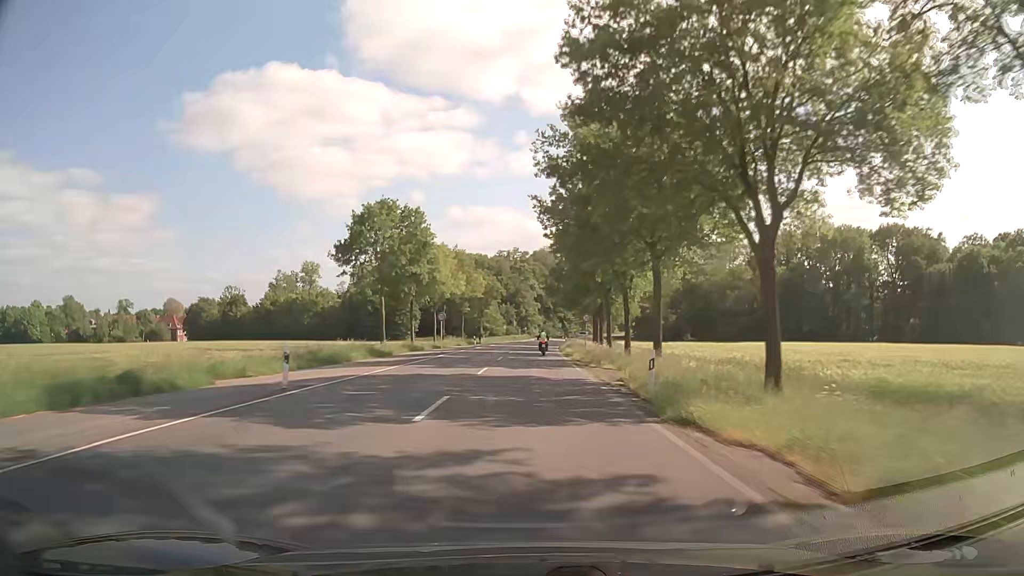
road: secondary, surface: asphalt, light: Day
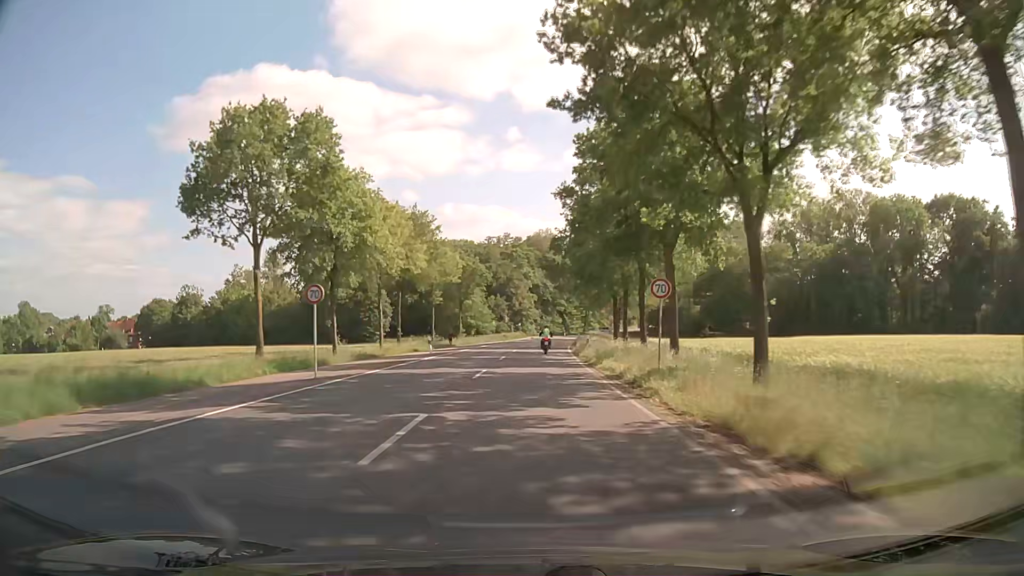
(+0.1, +27.5) m; +1°
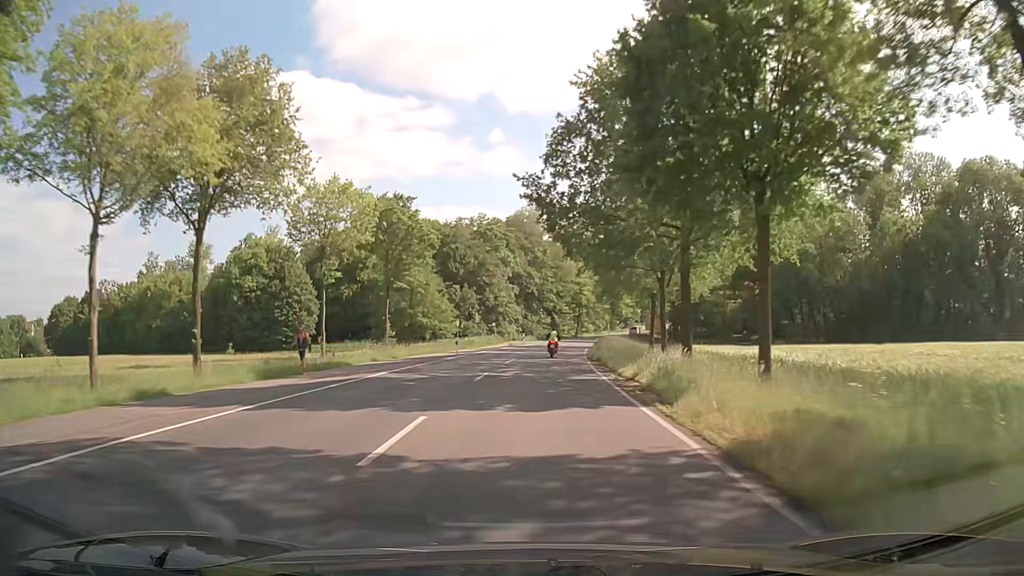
(+0.4, +35.8) m; +1°
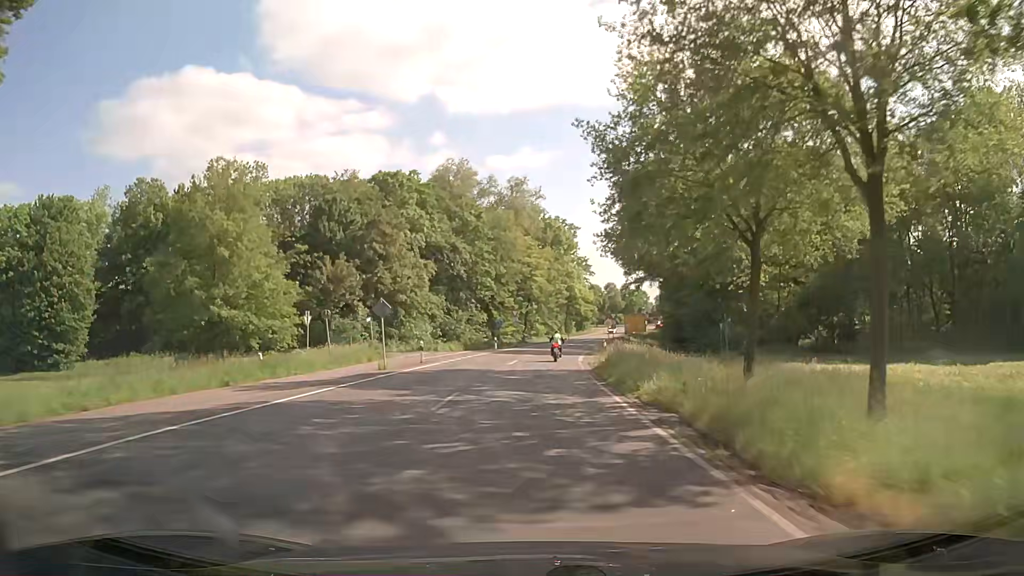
(+1.7, +42.5) m; +5°
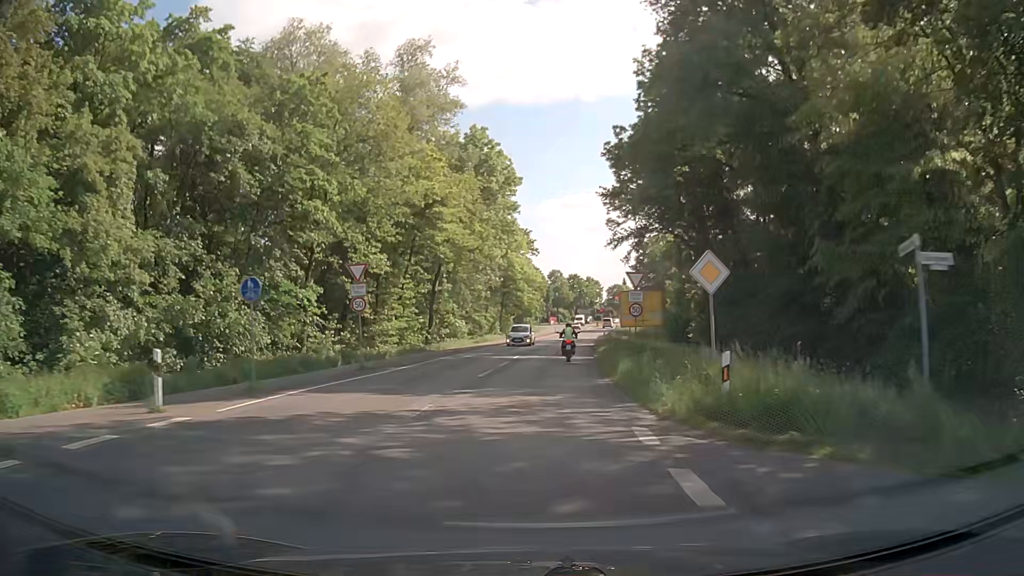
(+2.7, +47.8) m; +6°
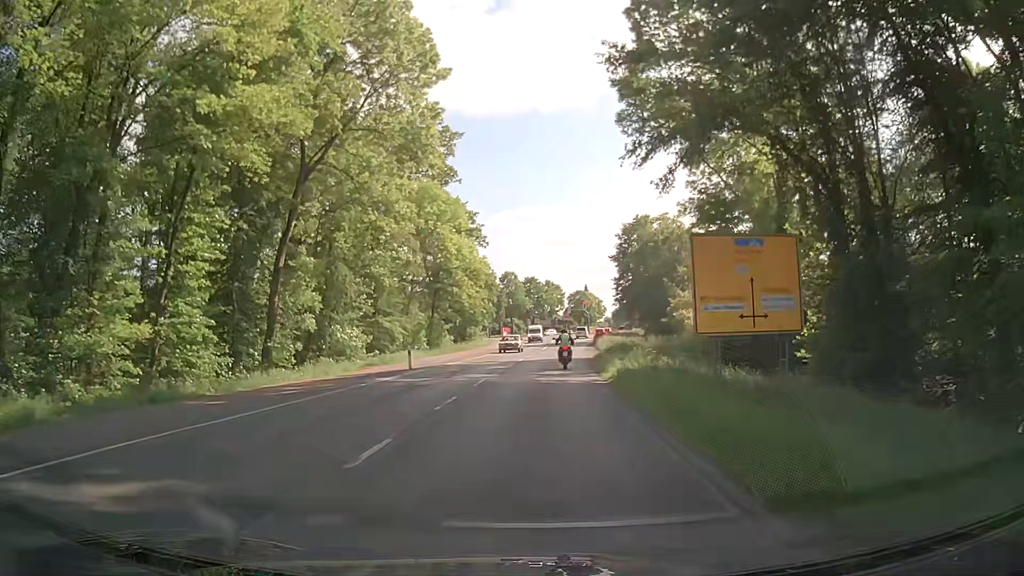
(+1.1, +31.1) m; +4°
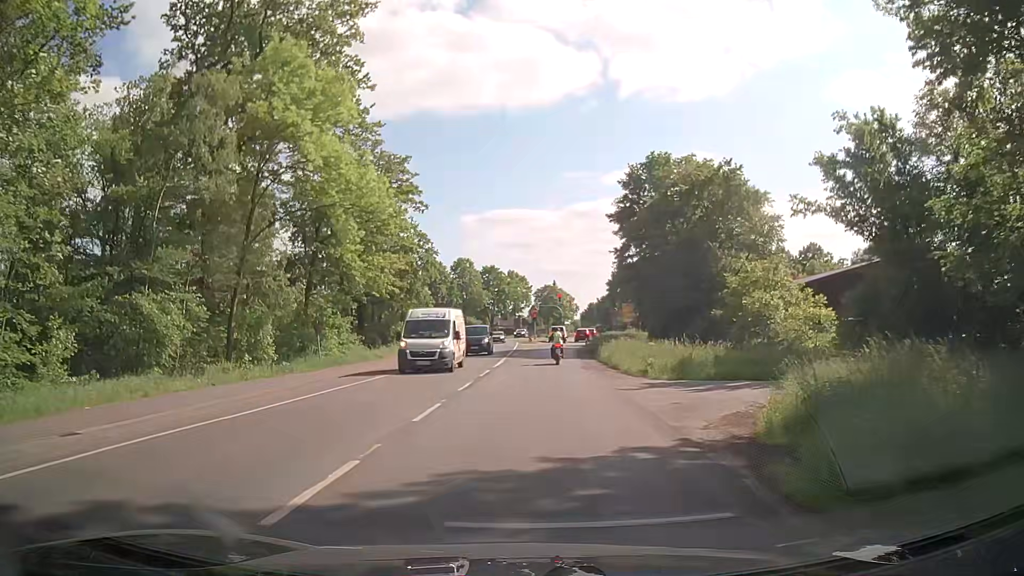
(+1.1, +32.0) m; +4°
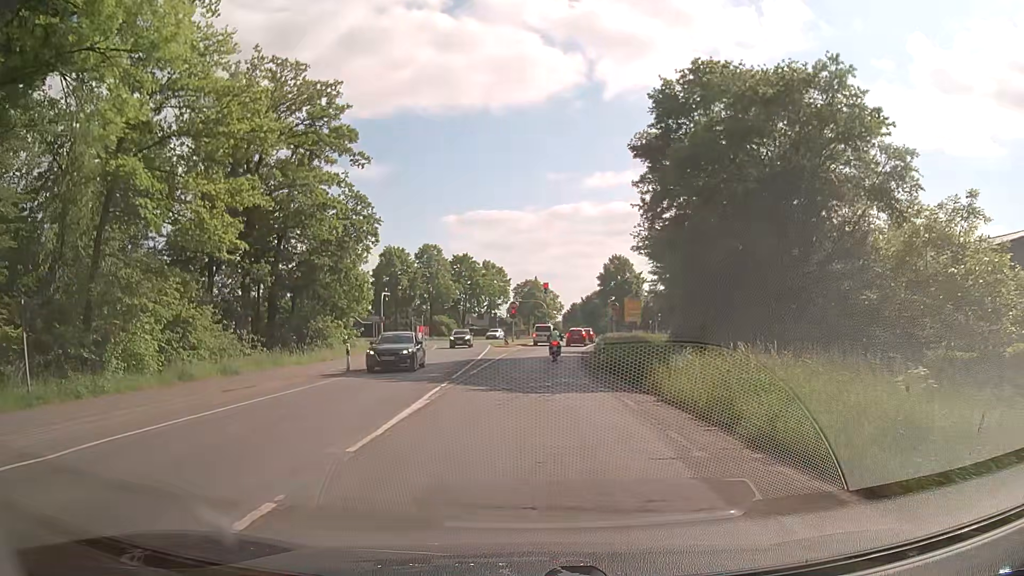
(0.0, +20.9) m; 0°
(0, +10) (+1, +20) (+1, +30) (+2, +40) (+3, +50) (+4, +60) (+5, +70) (+7, +80) (+8, +90) (+9, +100) m
